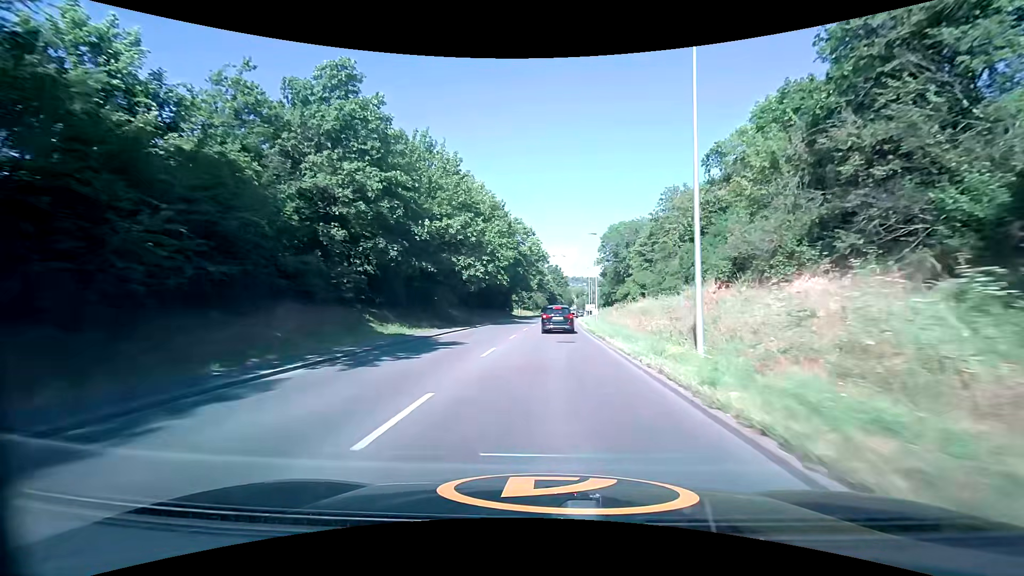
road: secondary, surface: asphalt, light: Day
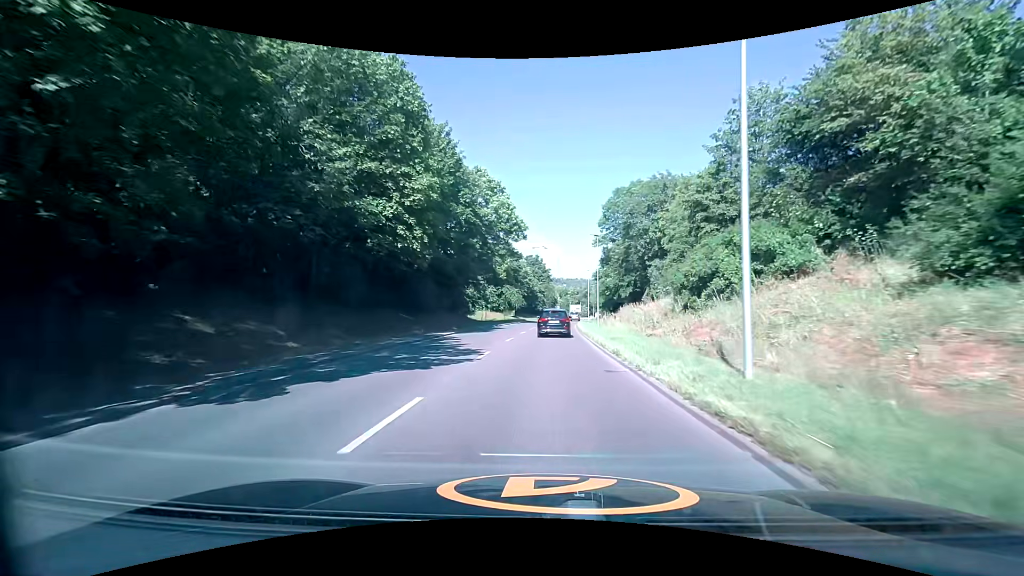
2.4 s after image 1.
(+0.6, +35.7) m; +2°
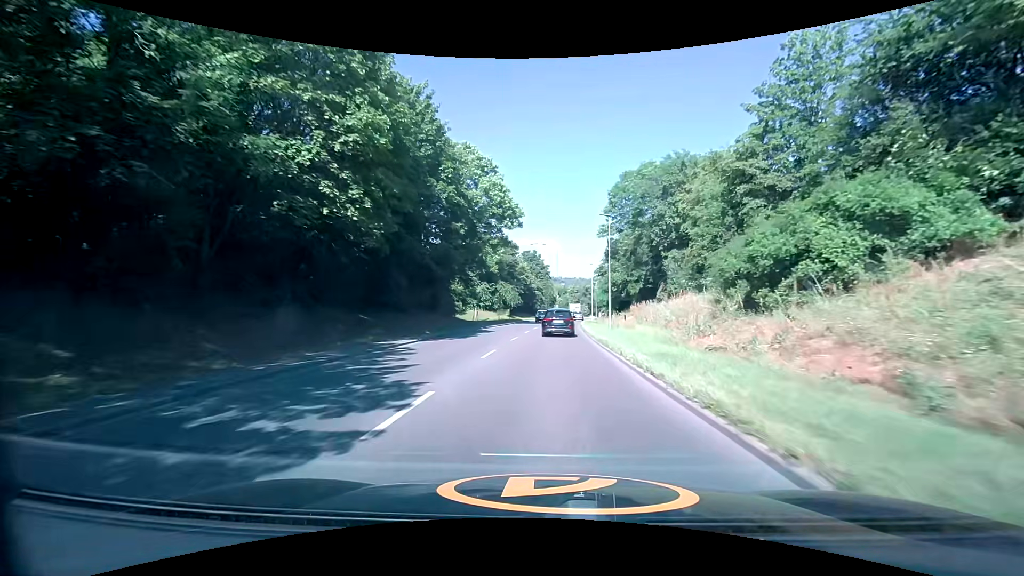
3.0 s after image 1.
(0.0, +8.5) m; +1°
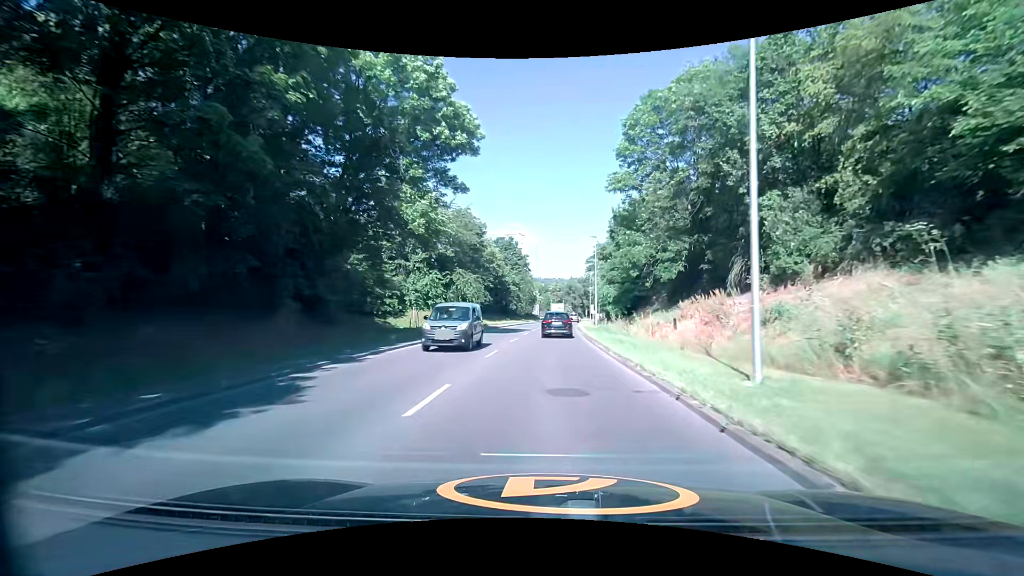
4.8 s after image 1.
(+0.2, +25.9) m; +2°
